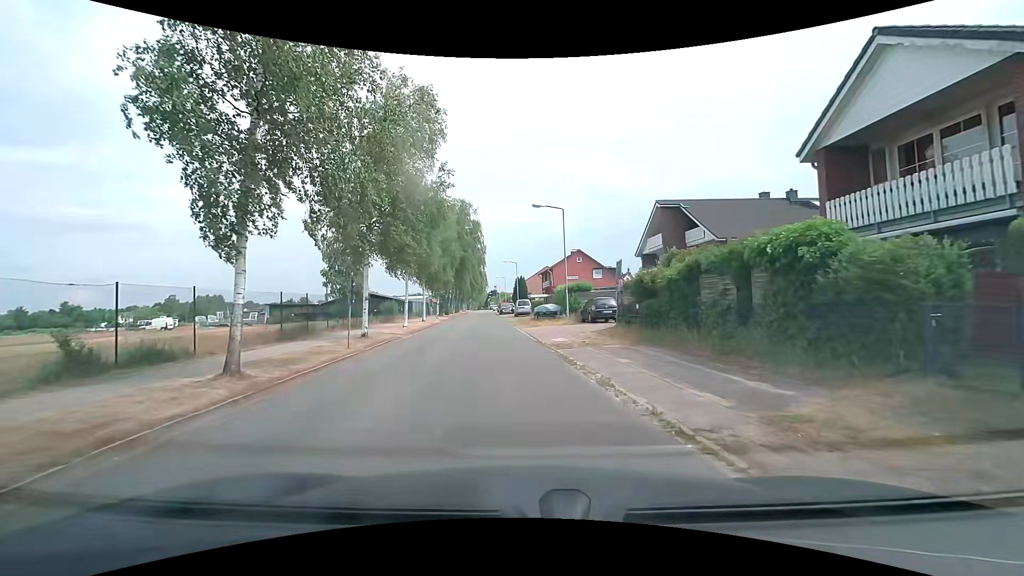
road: residential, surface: asphalt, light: Day
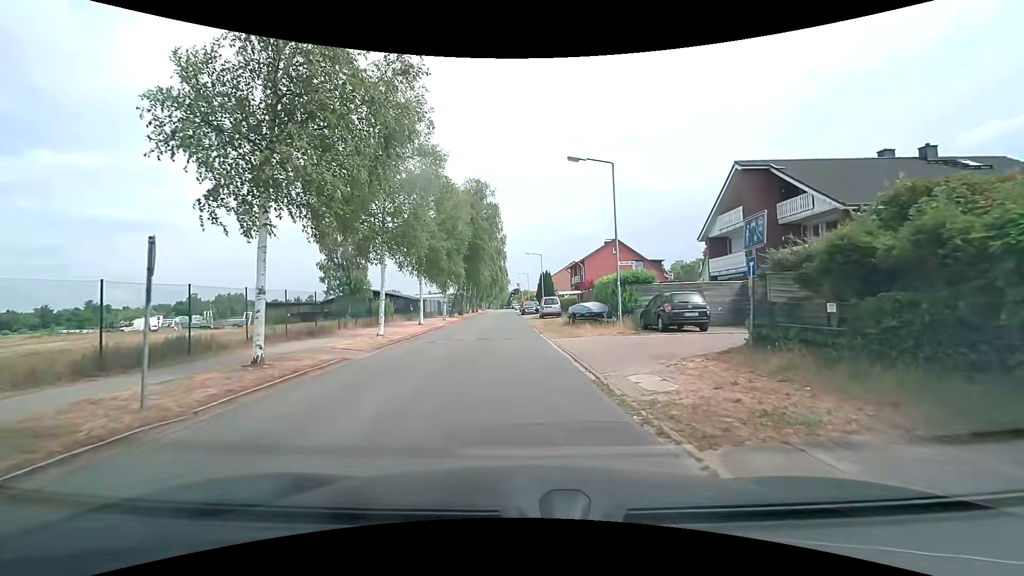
(-0.4, +10.3) m; -3°
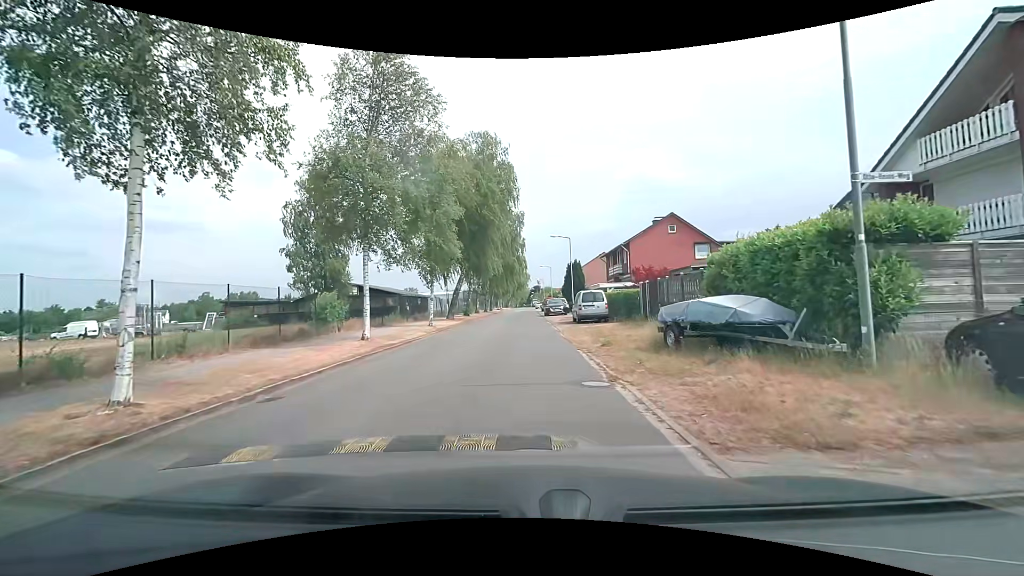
(-0.5, +14.7) m; -2°
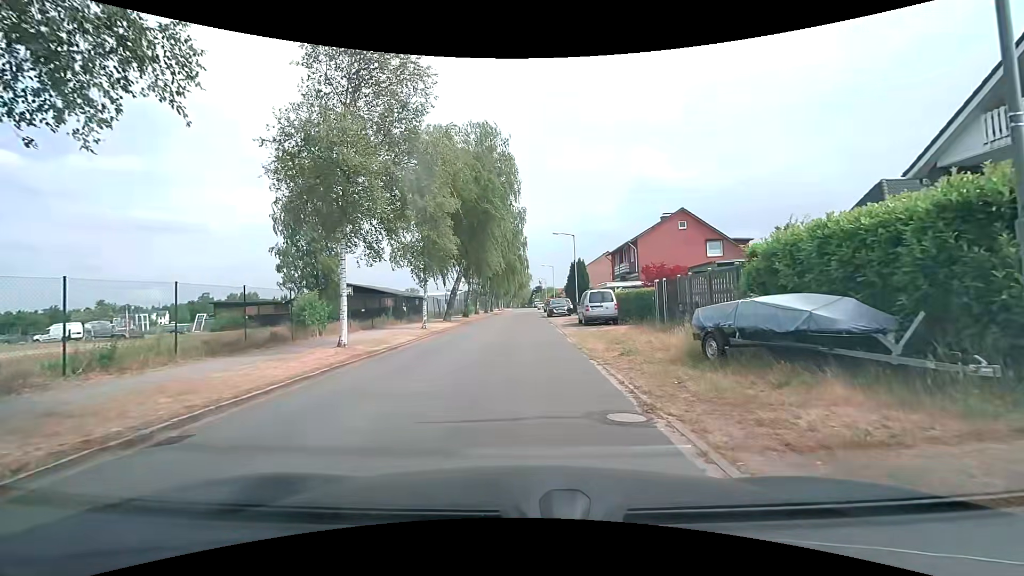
(0.0, +2.3) m; -1°
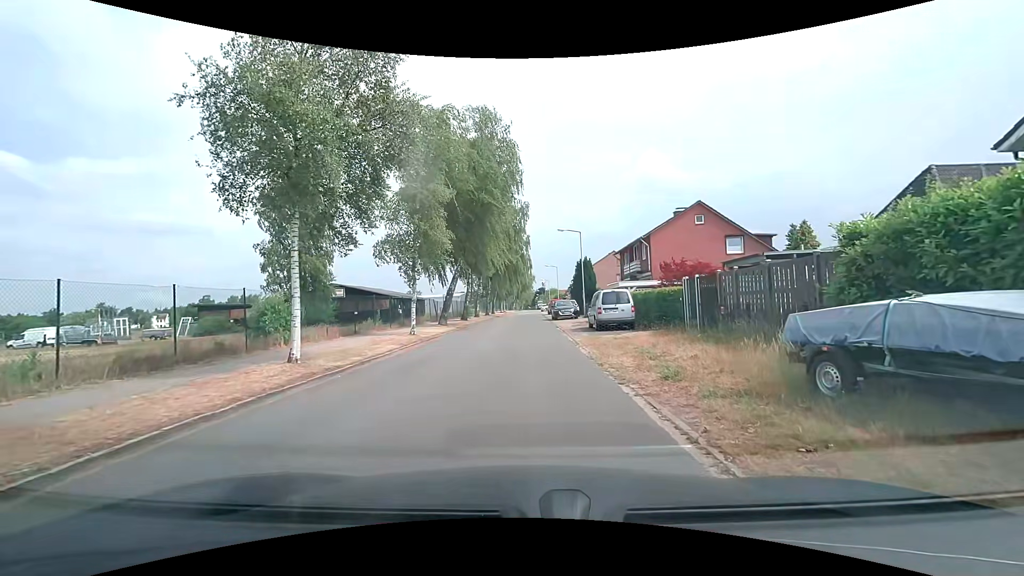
(0.0, +3.2) m; -2°
